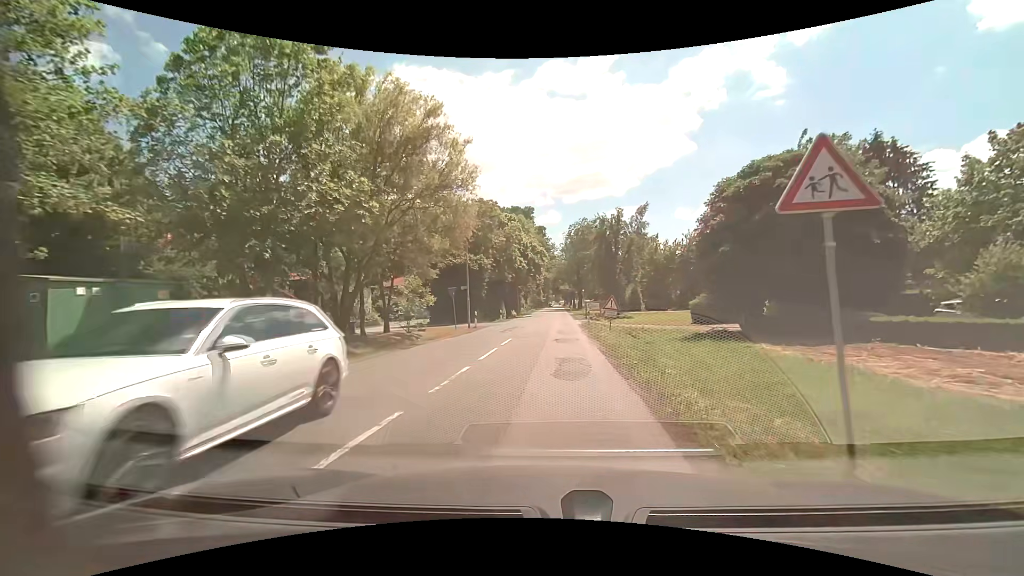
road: secondary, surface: paved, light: Day
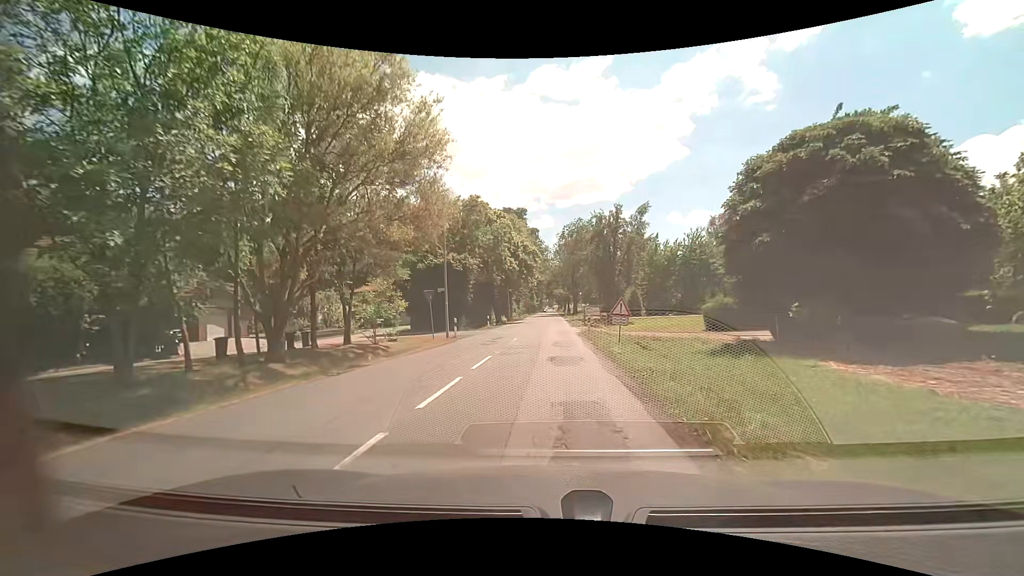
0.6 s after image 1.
(0.0, +5.3) m; -1°
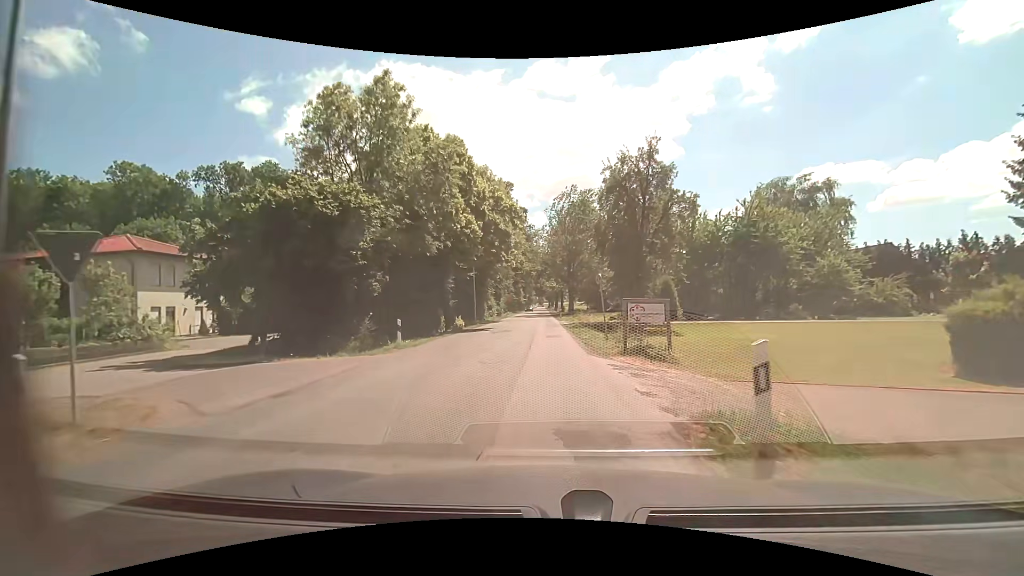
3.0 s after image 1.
(+0.8, +23.1) m; +2°
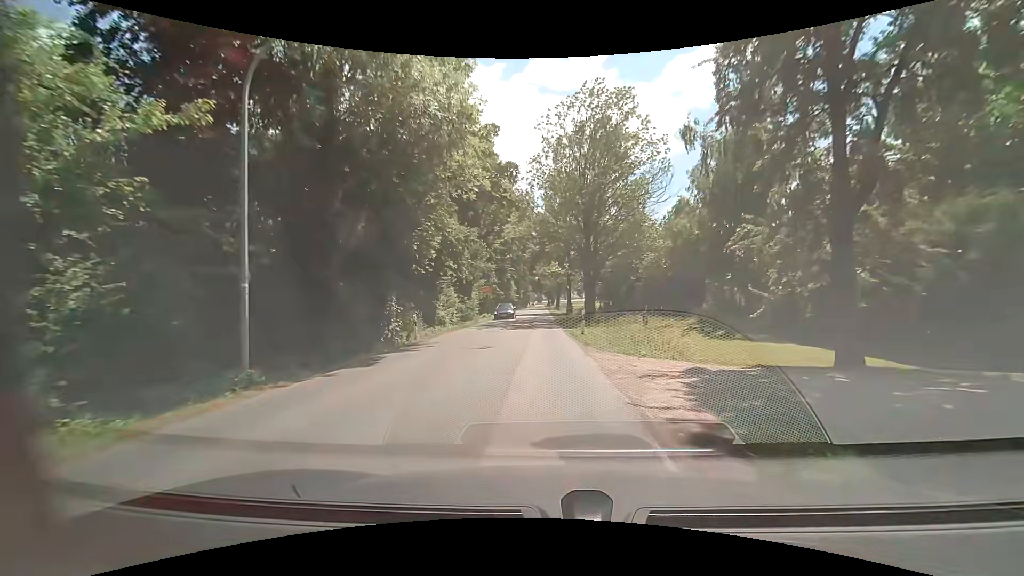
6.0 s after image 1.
(+0.3, +32.5) m; +1°
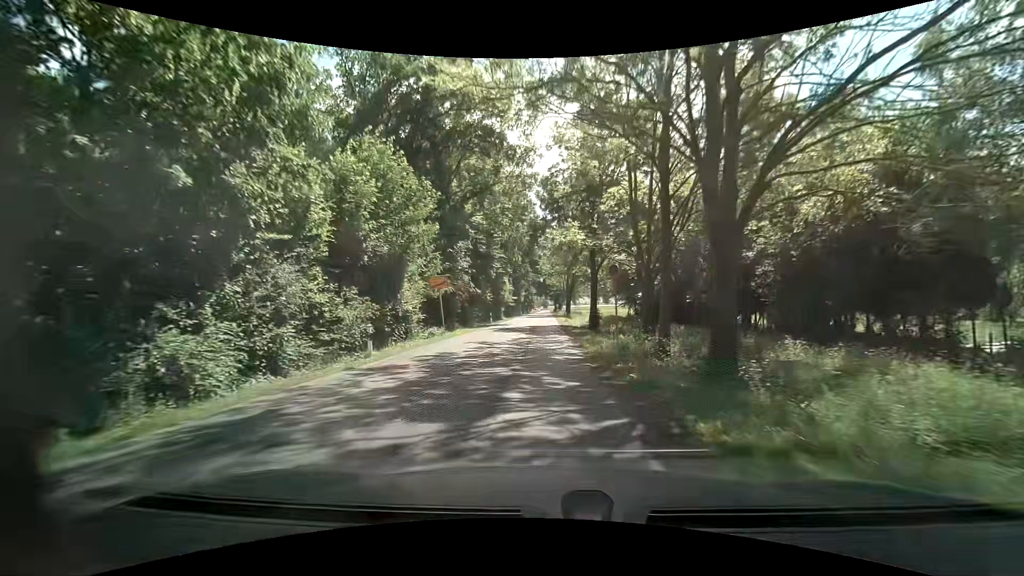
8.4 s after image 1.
(-0.5, +27.4) m; -1°
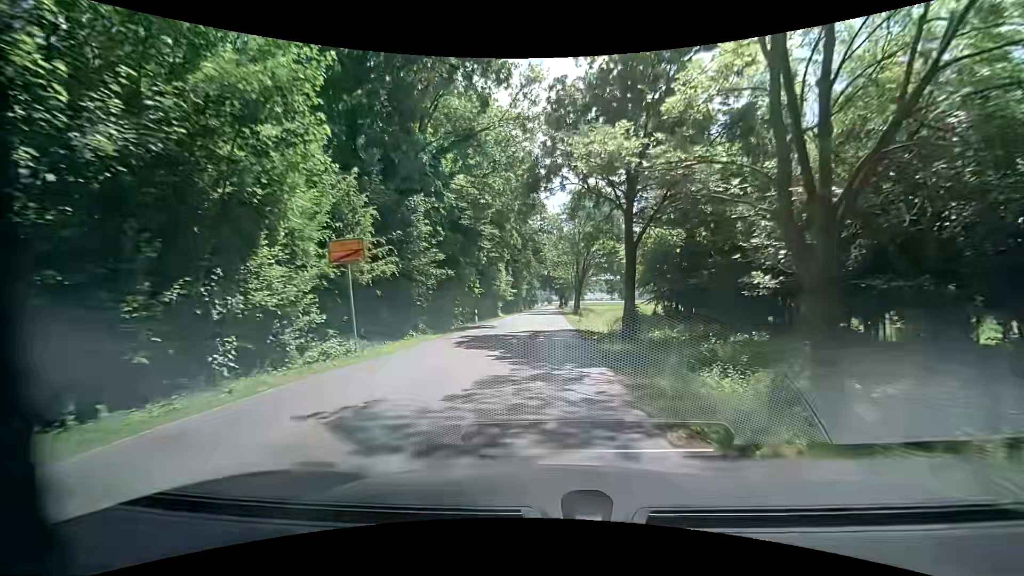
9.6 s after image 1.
(-0.1, +13.9) m; -1°
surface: asphalt
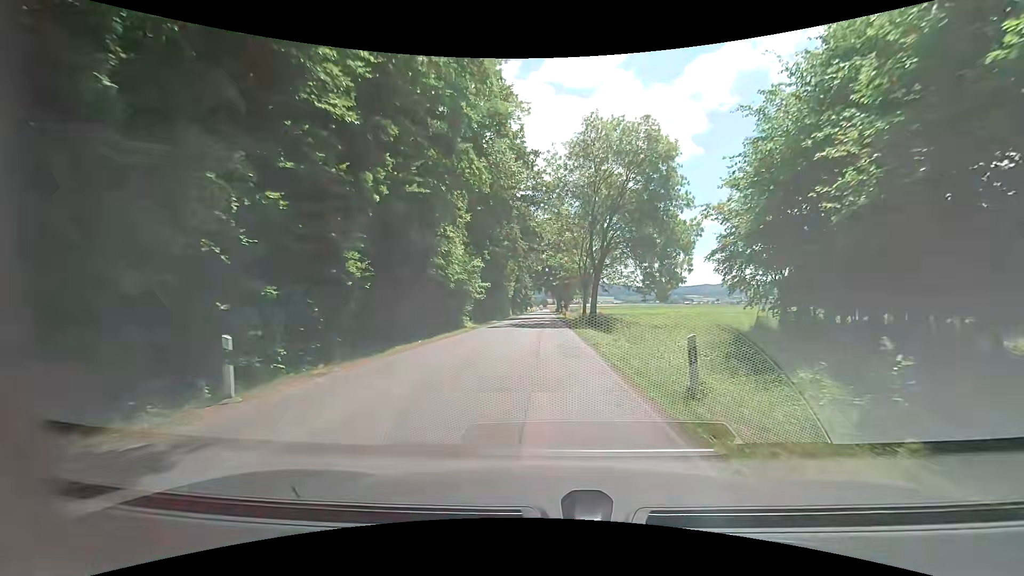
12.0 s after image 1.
(+0.3, +28.6) m; +1°
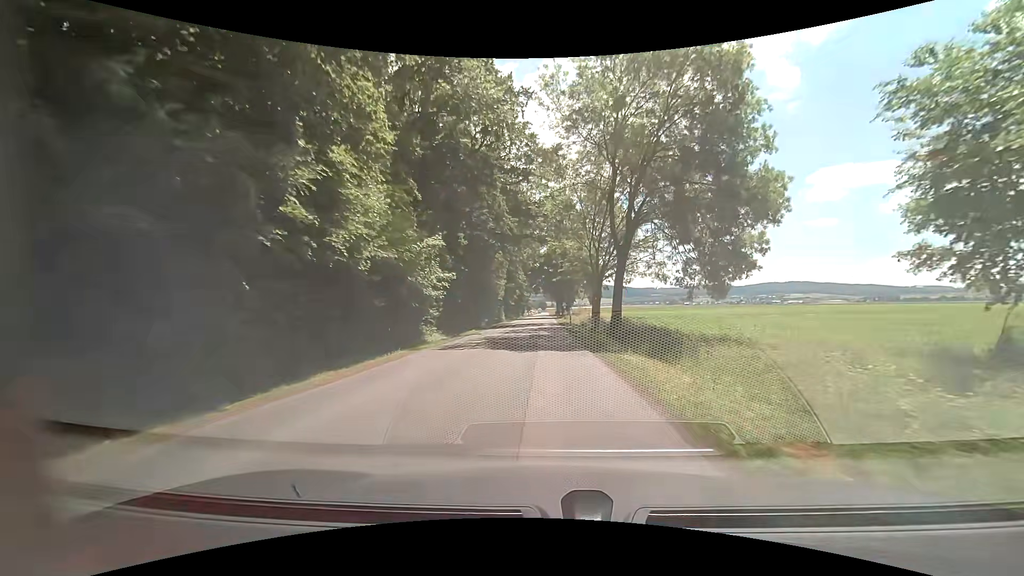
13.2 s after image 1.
(+0.3, +15.2) m; +1°
(0, +10) (0, +20) (0, +30) (-1, +40) (-1, +50) (-1, +60) (-1, +70) (-1, +80) (-1, +90) (-1, +100) m
